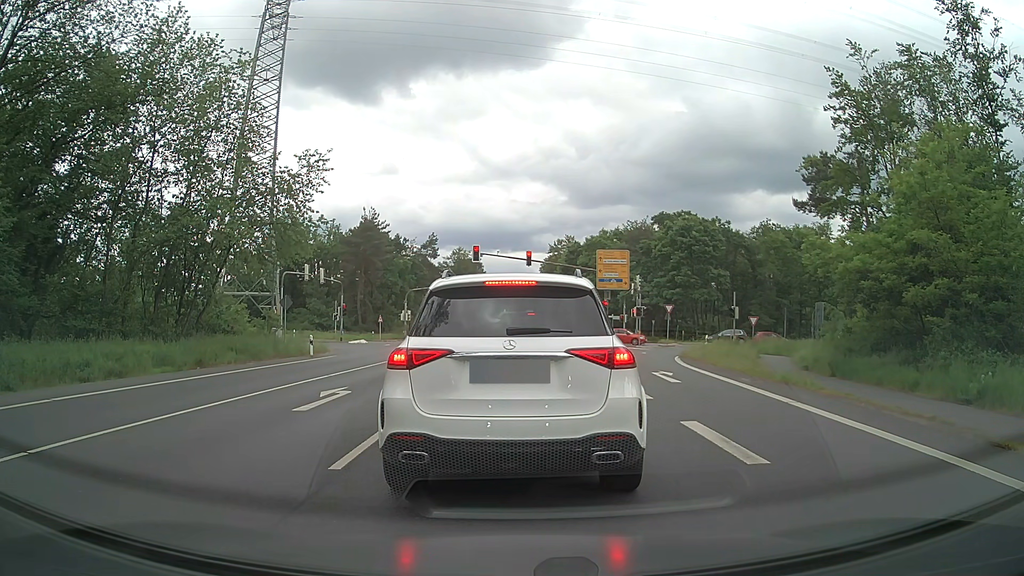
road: primary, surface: asphalt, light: Day
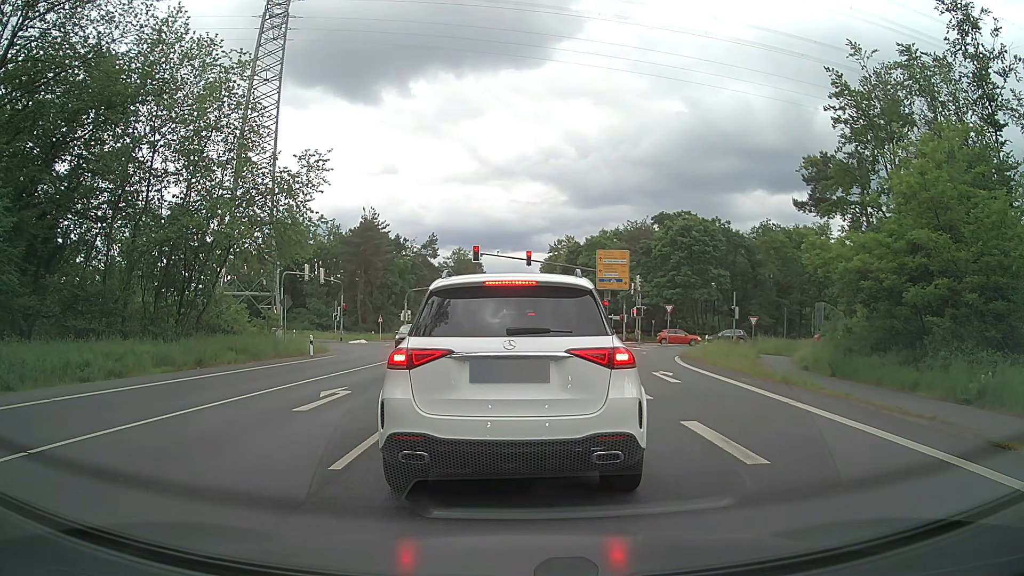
(0.0, 0.0) m; 0°
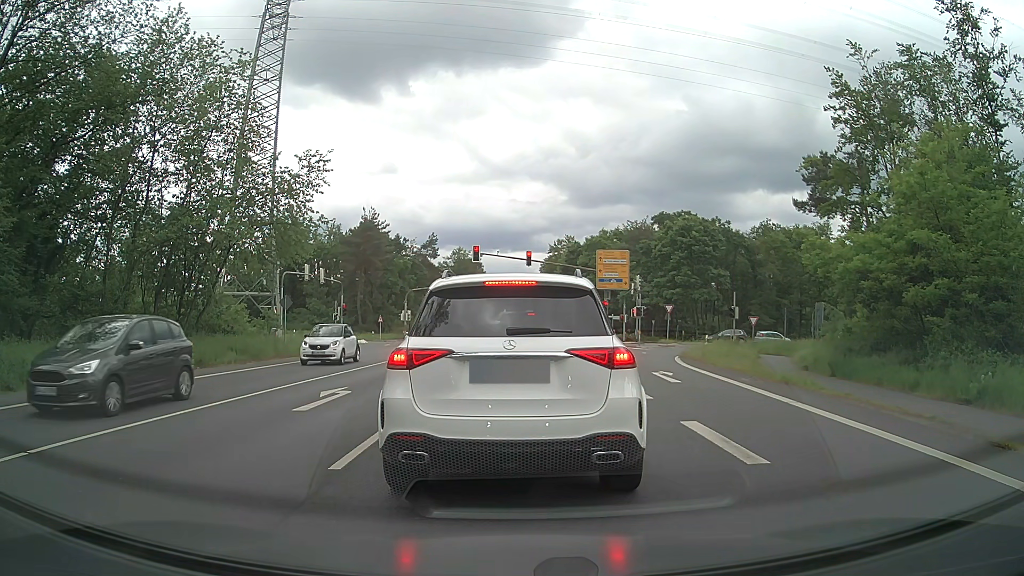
(0.0, 0.0) m; 0°
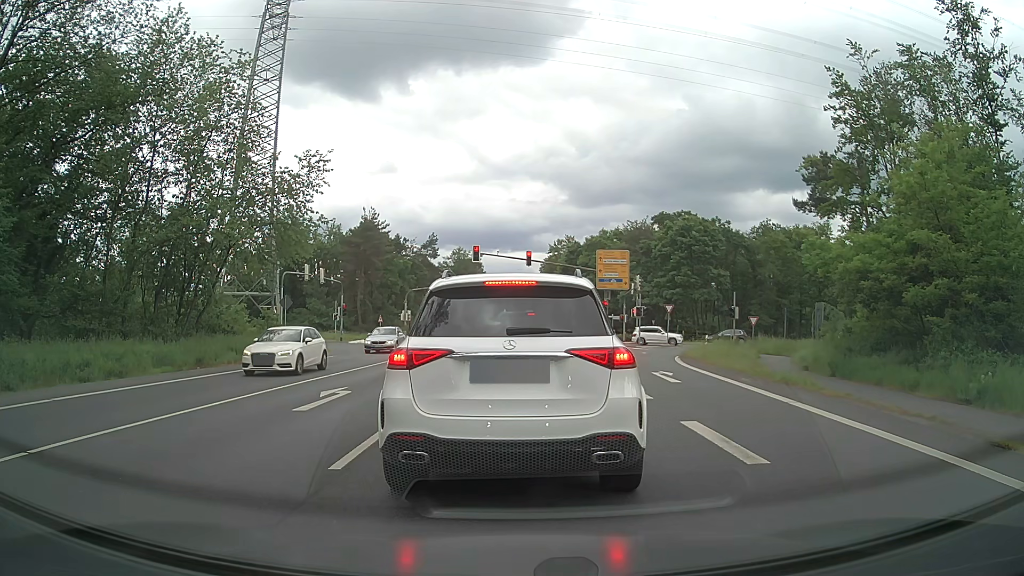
(0.0, 0.0) m; 0°
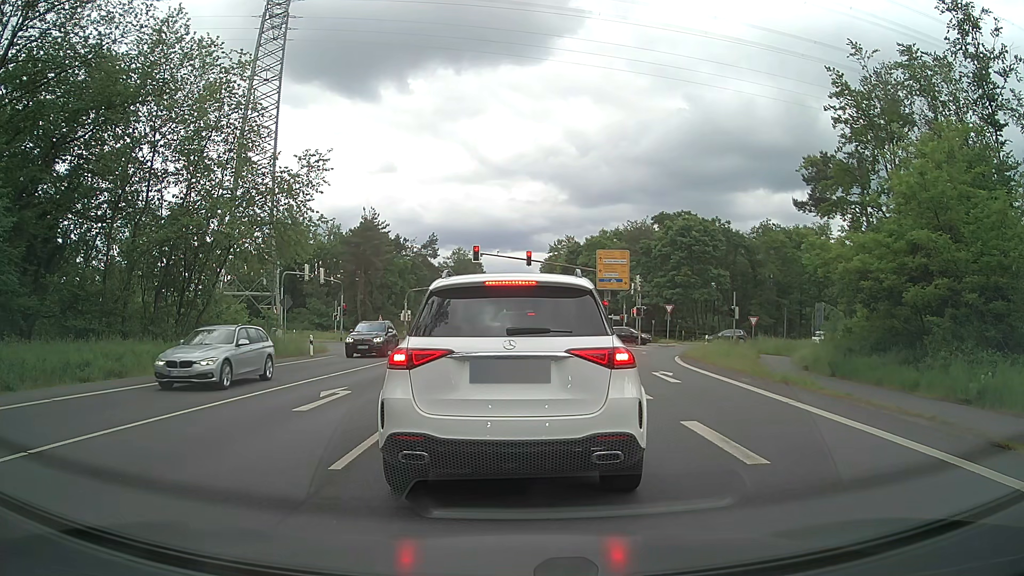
(0.0, 0.0) m; 0°
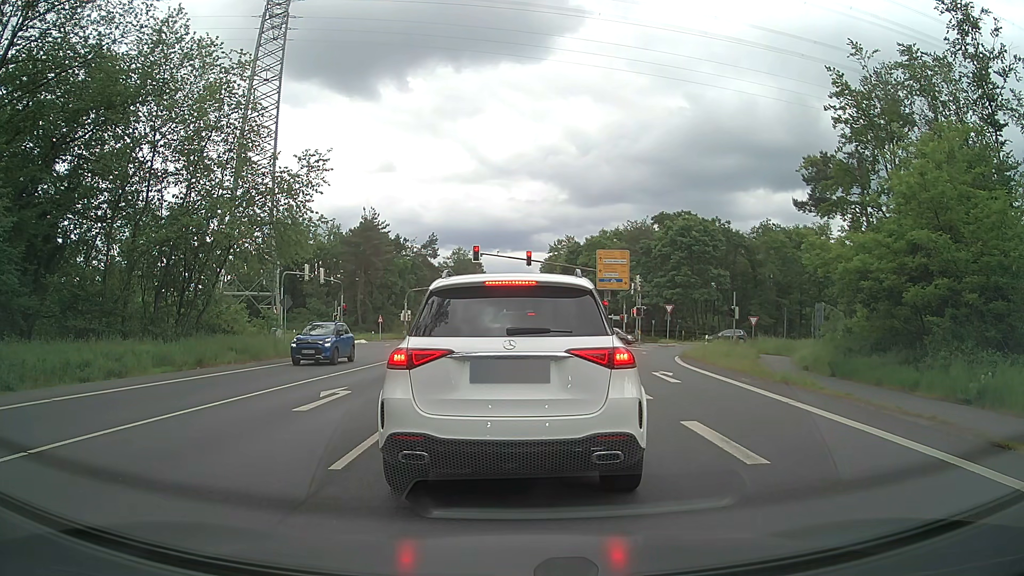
(0.0, 0.0) m; 0°
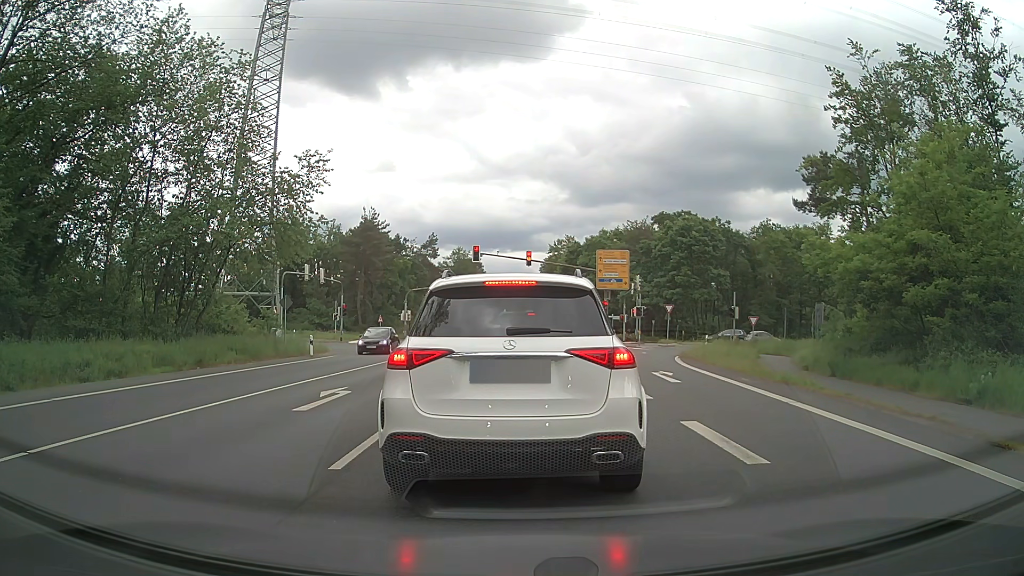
(0.0, 0.0) m; 0°
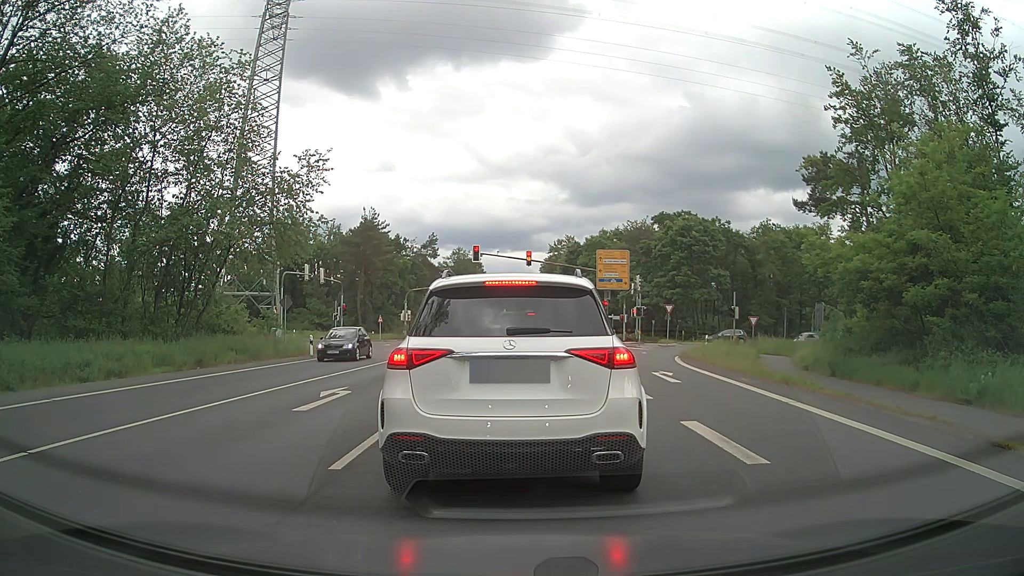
(0.0, 0.0) m; 0°
(0, +10) (0, +20) (0, +30) (0, +40) (+1, +50) (+1, +60) (+1, +70) (+1, +80) (+1, +90) (+1, +100) m
